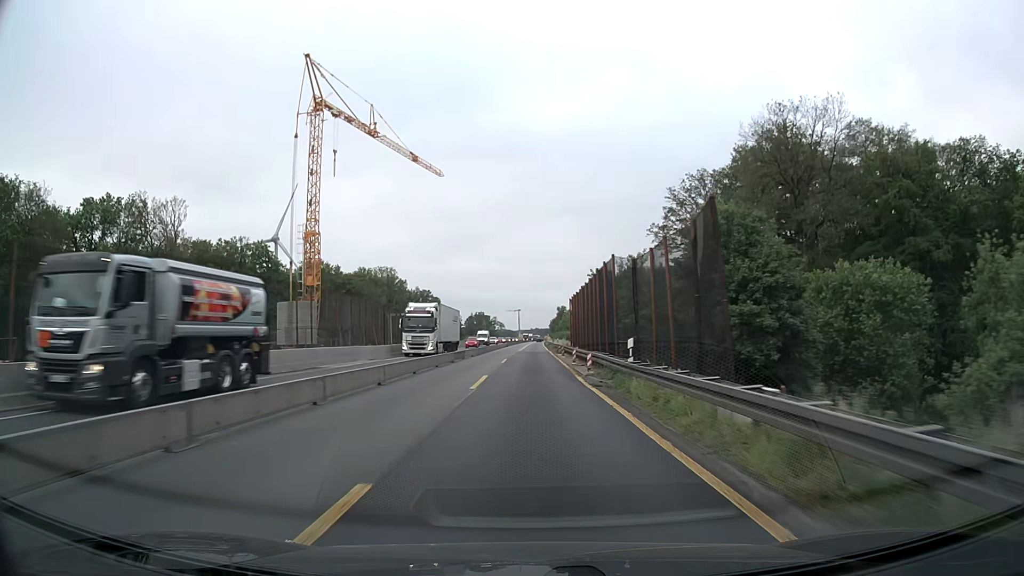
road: motorway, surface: asphalt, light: Day
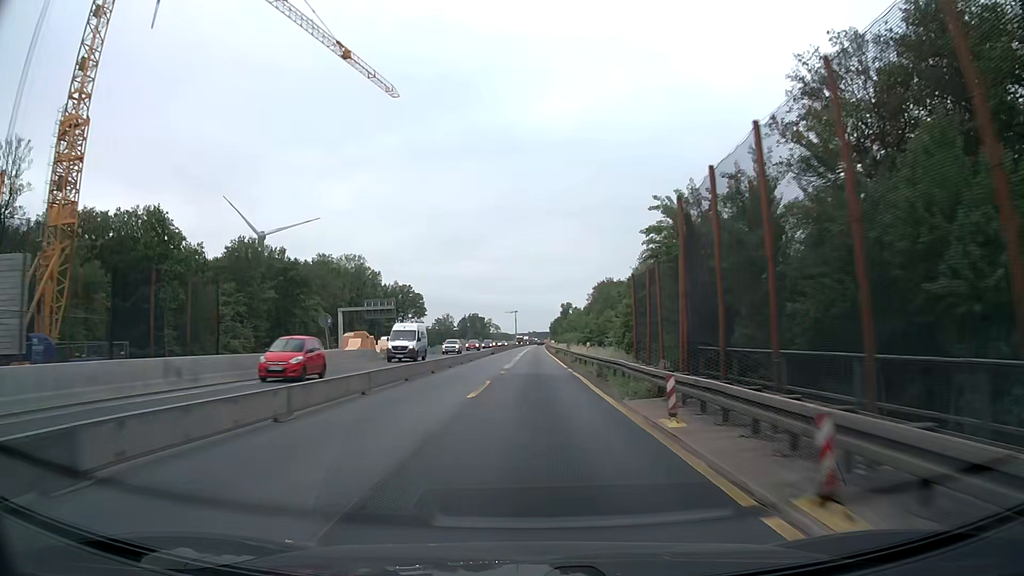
(0.0, +38.7) m; 0°
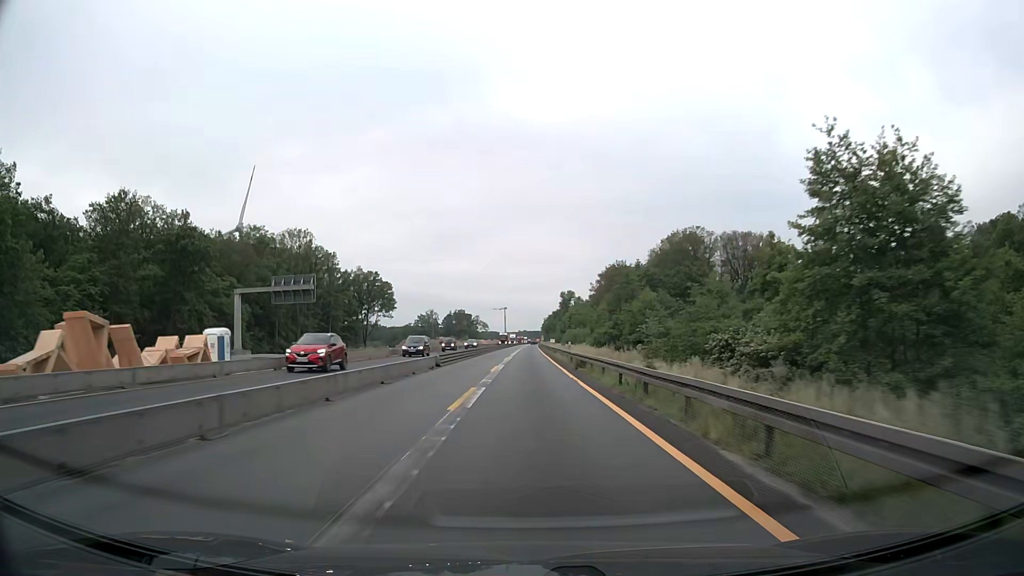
(+0.1, +38.6) m; +1°
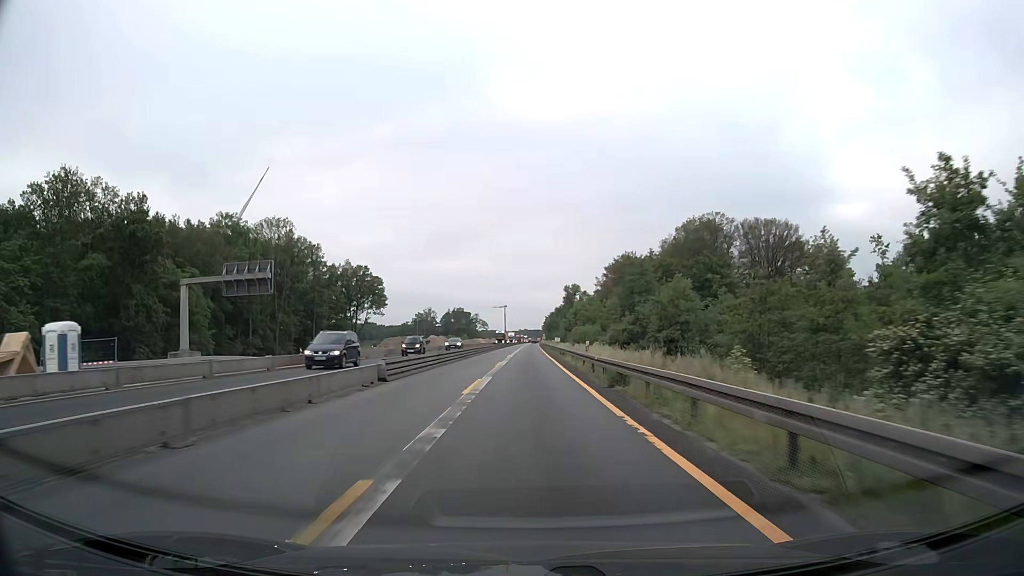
(0.0, +12.9) m; 0°
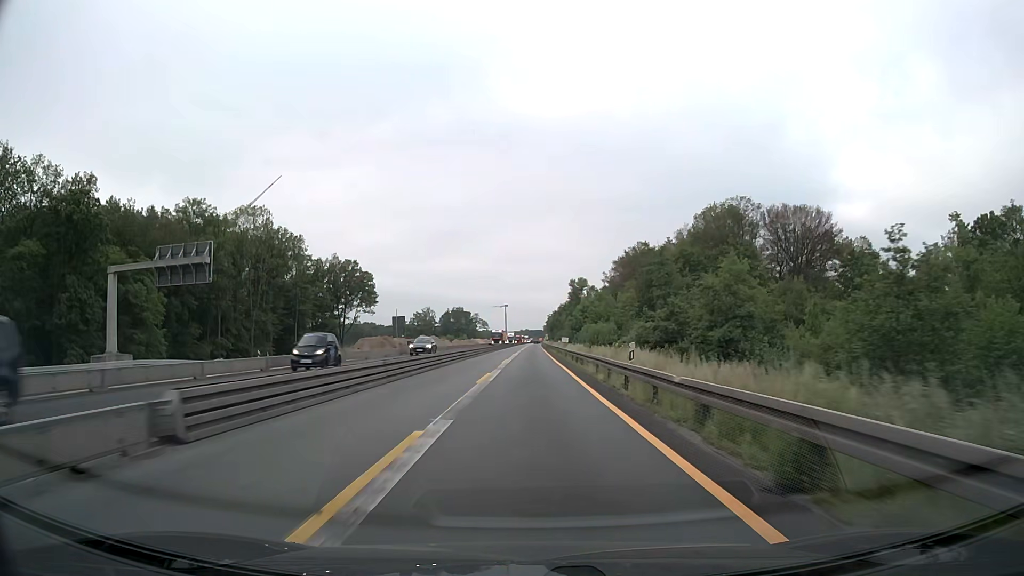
(0.0, +12.9) m; 0°
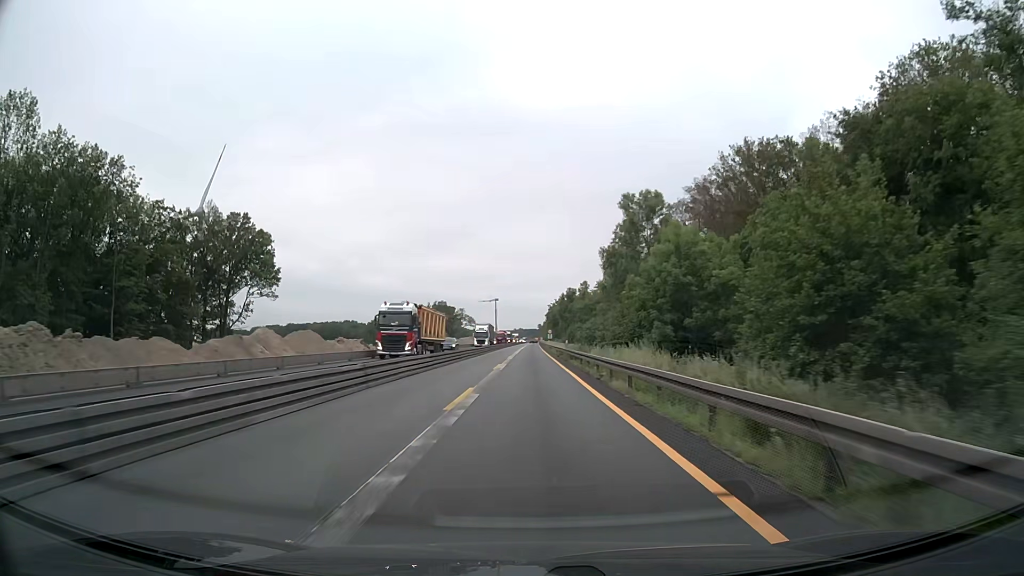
(+0.2, +64.4) m; +1°
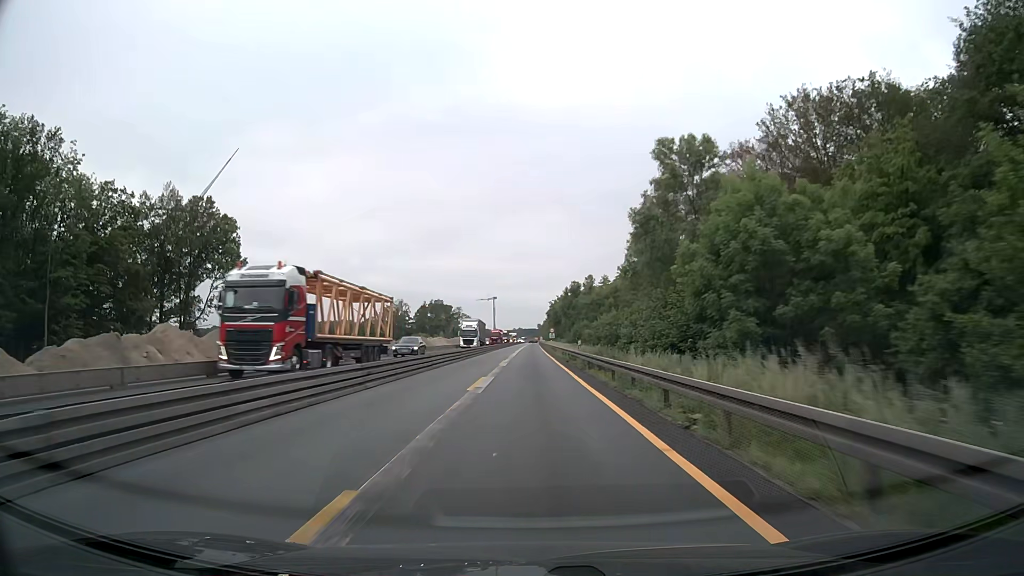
(0.0, +12.9) m; 0°
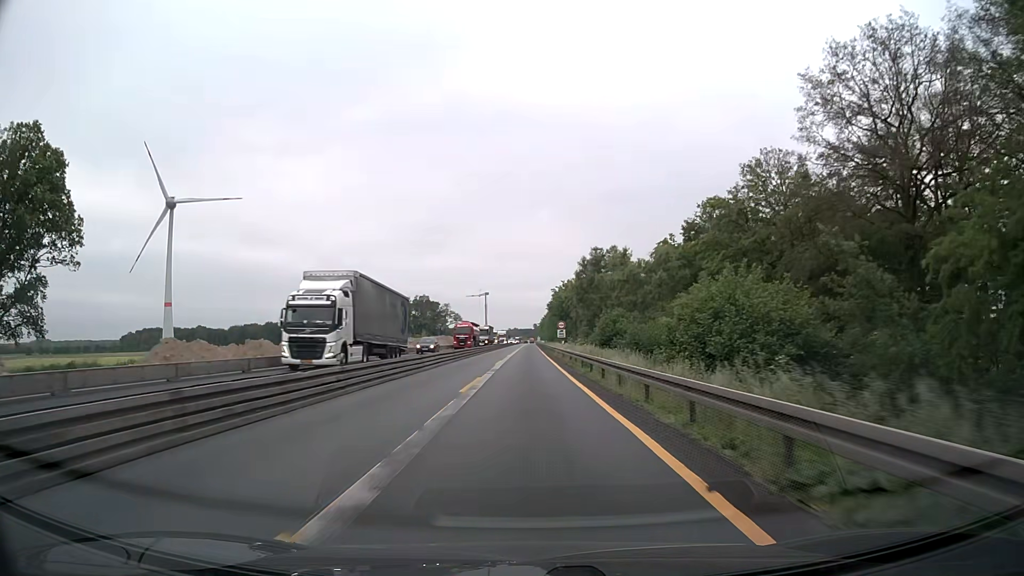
(+0.1, +38.7) m; 0°
(0, +10) (0, +20) (0, +30) (0, +40) (0, +50) (0, +60) (0, +70) (0, +80) (0, +90) (0, +100) m
